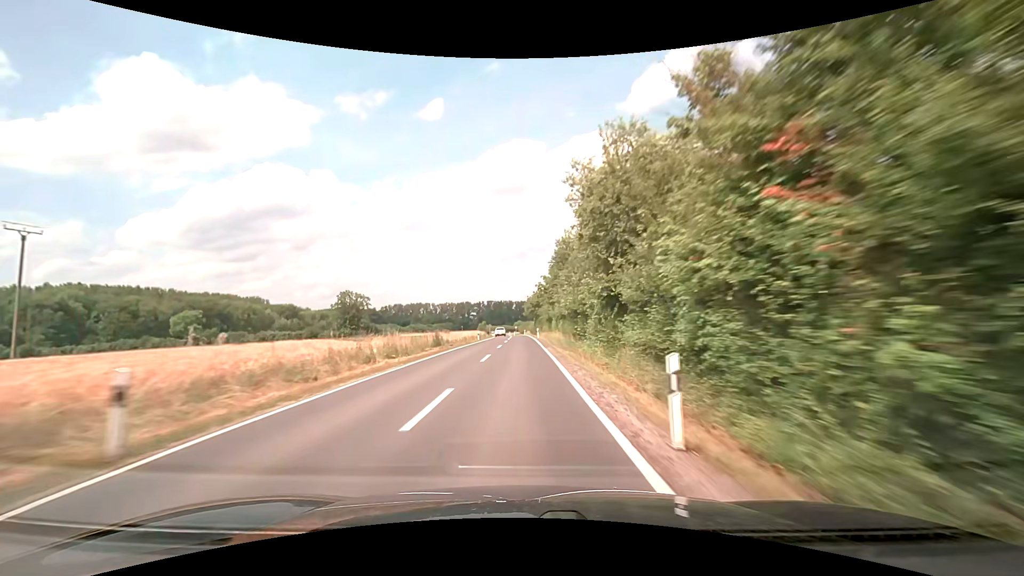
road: secondary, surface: asphalt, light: Day
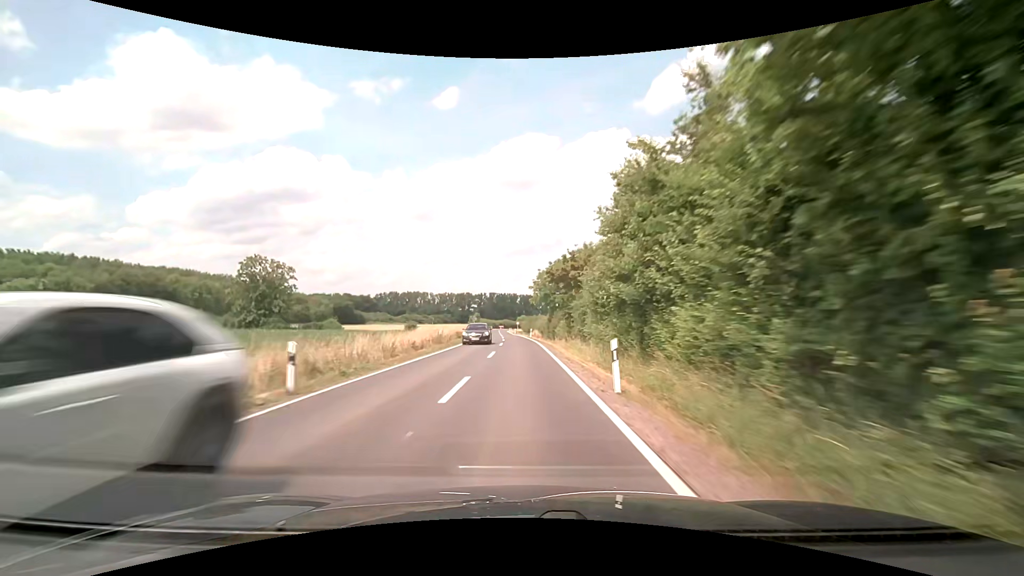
(-0.5, +45.7) m; -1°
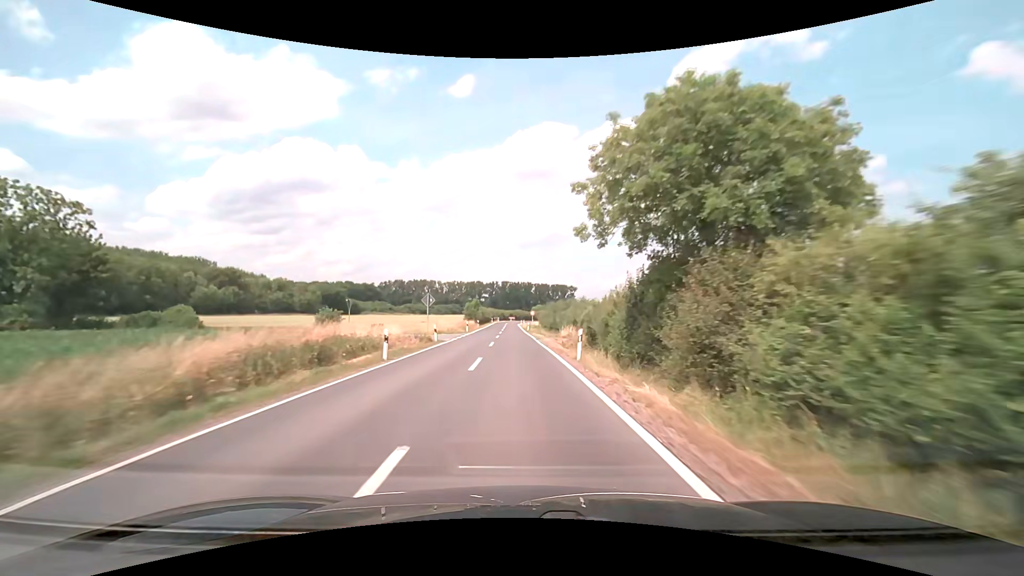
(-0.2, +42.9) m; -1°
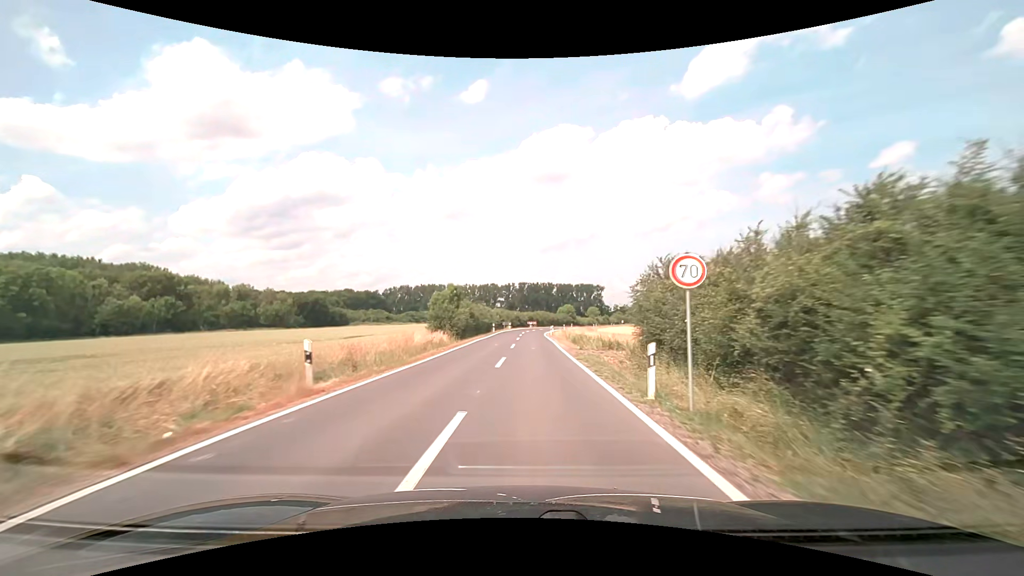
(-1.6, +56.6) m; -2°
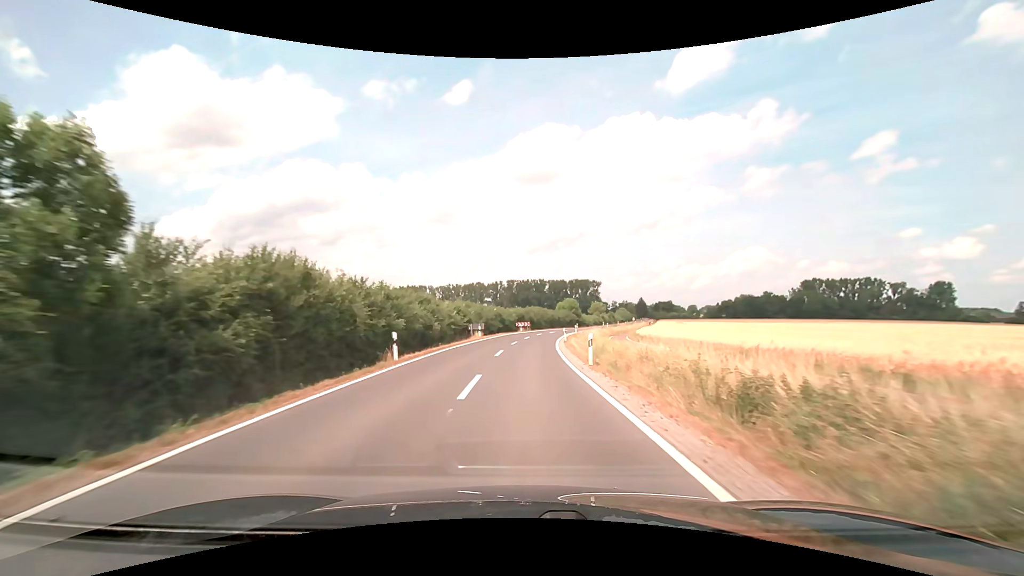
(+0.6, +42.6) m; +1°
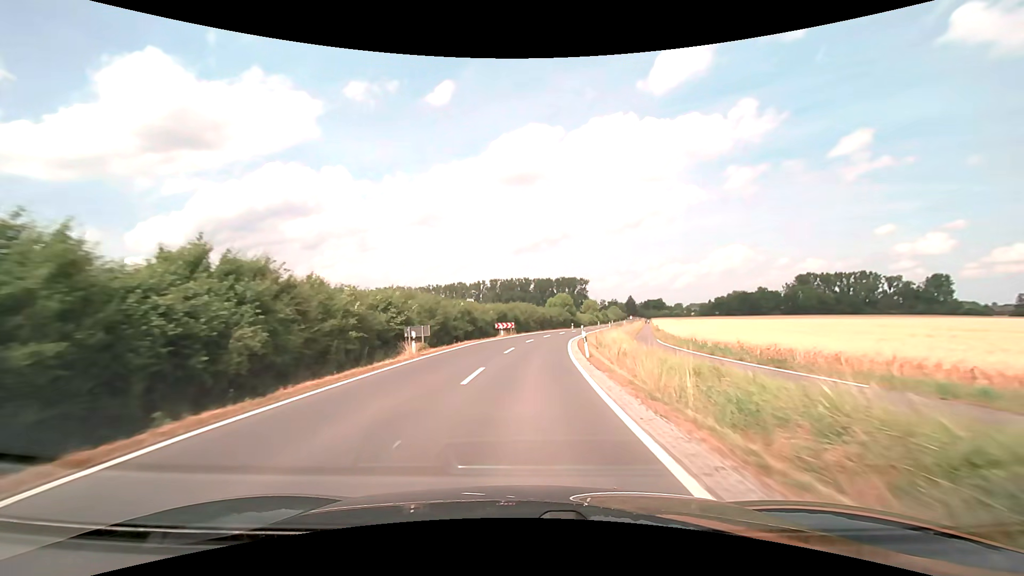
(+0.2, +21.7) m; +2°
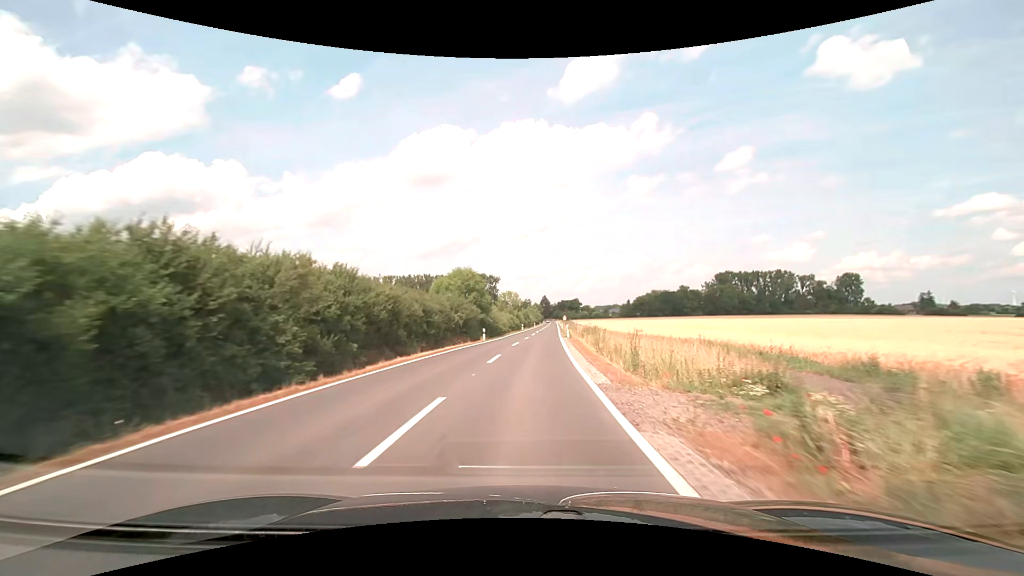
(+4.6, +53.9) m; +11°
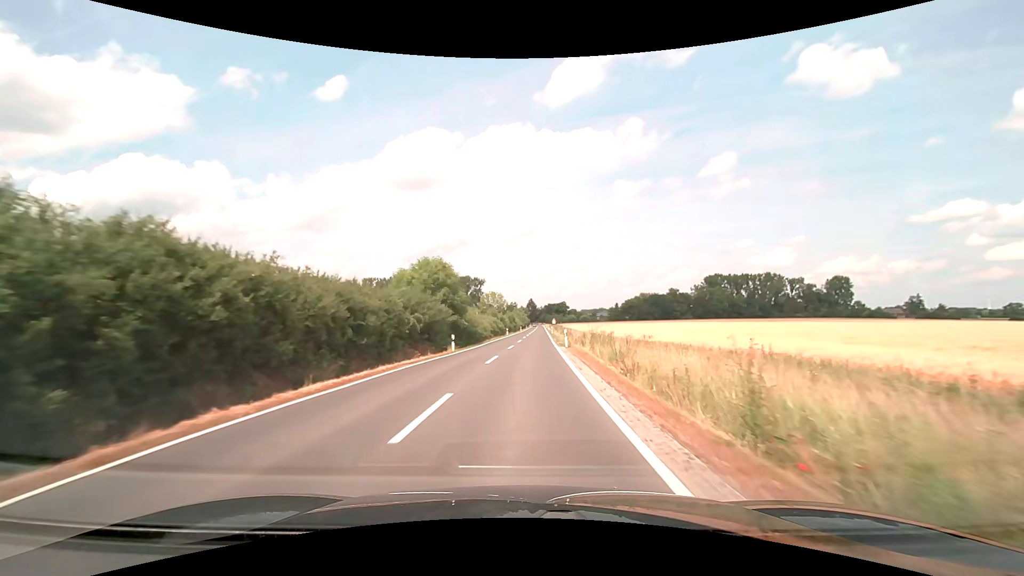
(+0.1, +10.8) m; +1°
(0, +10) (0, +20) (+1, +30) (+1, +40) (+1, +50) (+2, +60) (+2, +70) (+3, +80) (+3, +90) (+3, +100) m
